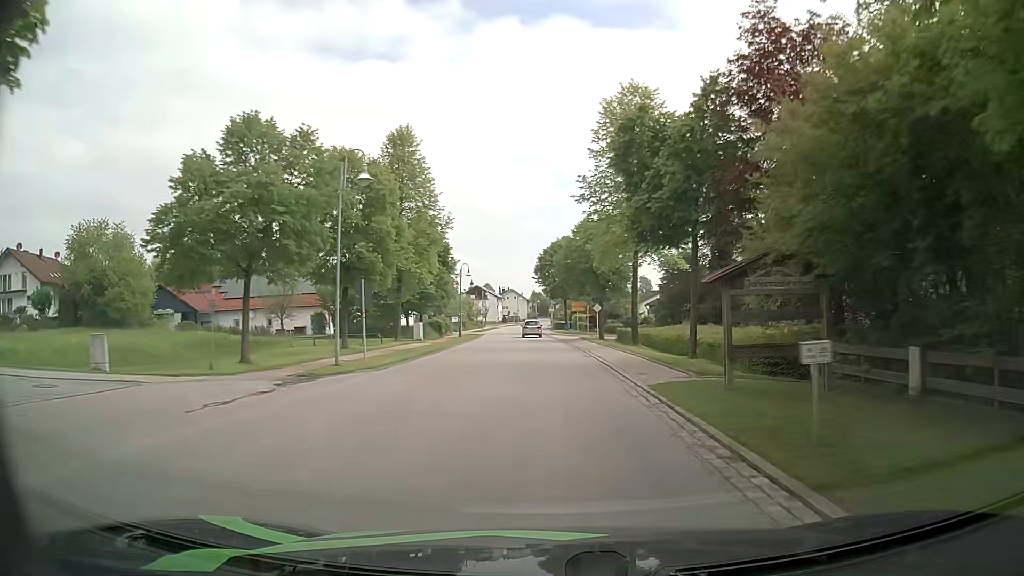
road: secondary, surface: asphalt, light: Day
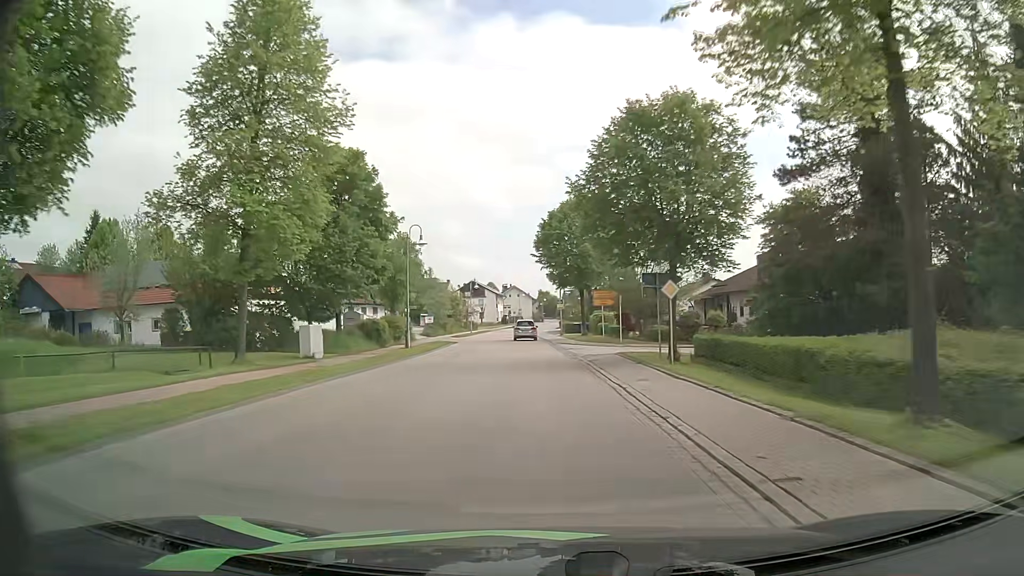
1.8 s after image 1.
(+0.1, +26.3) m; -1°
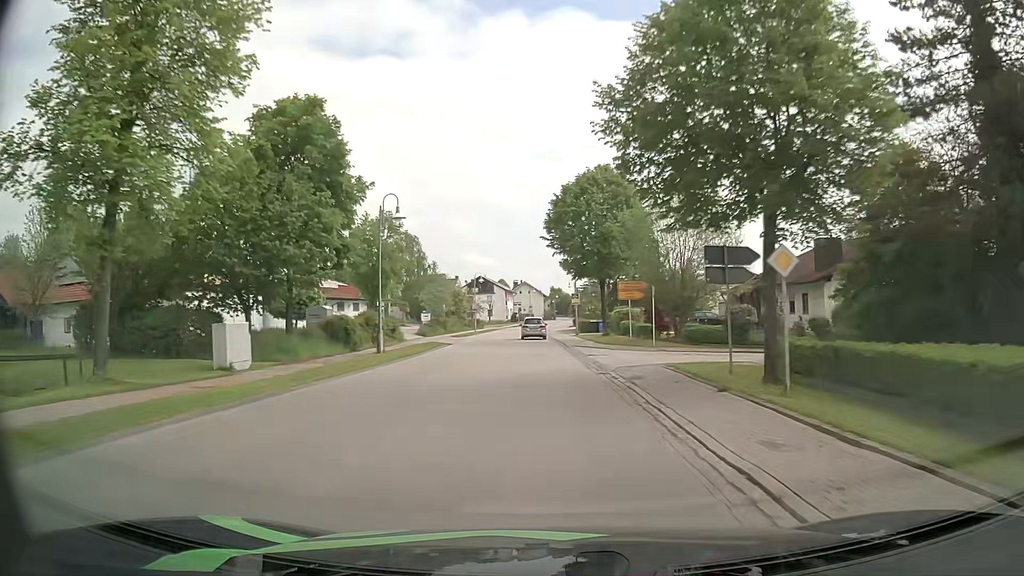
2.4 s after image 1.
(0.0, +8.8) m; 0°
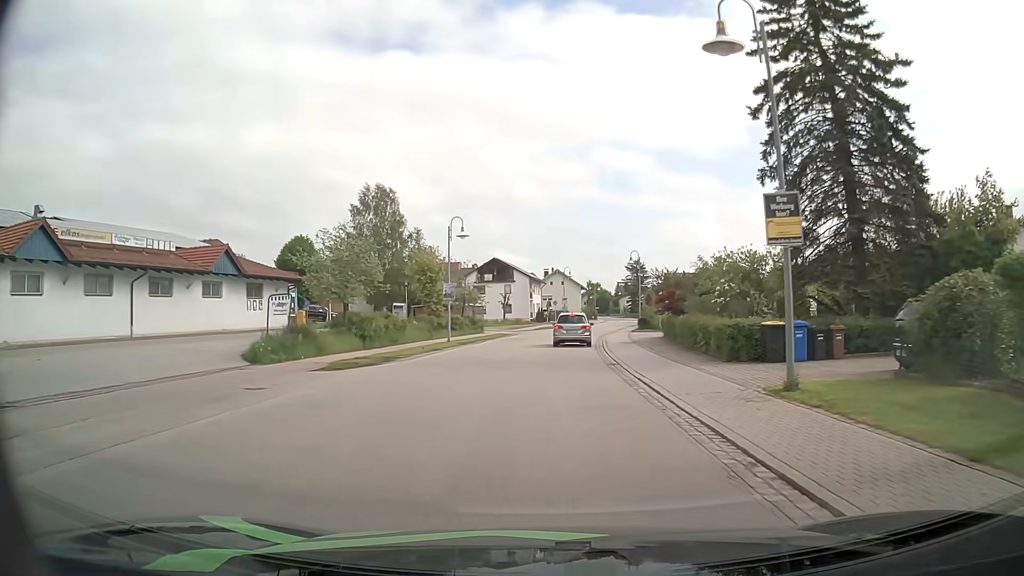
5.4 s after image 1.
(-1.4, +41.1) m; -3°
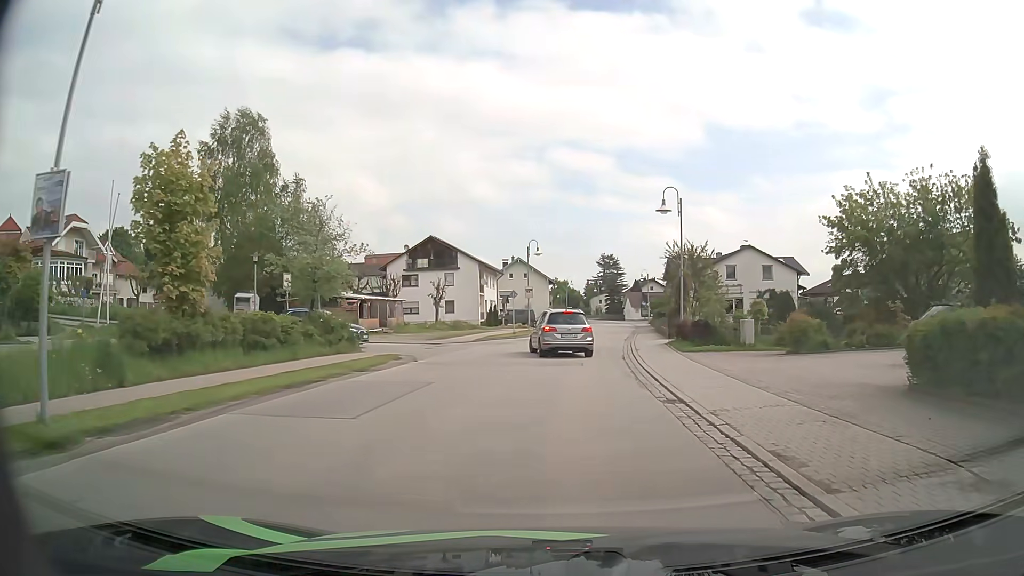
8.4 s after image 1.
(+0.5, +29.6) m; +3°
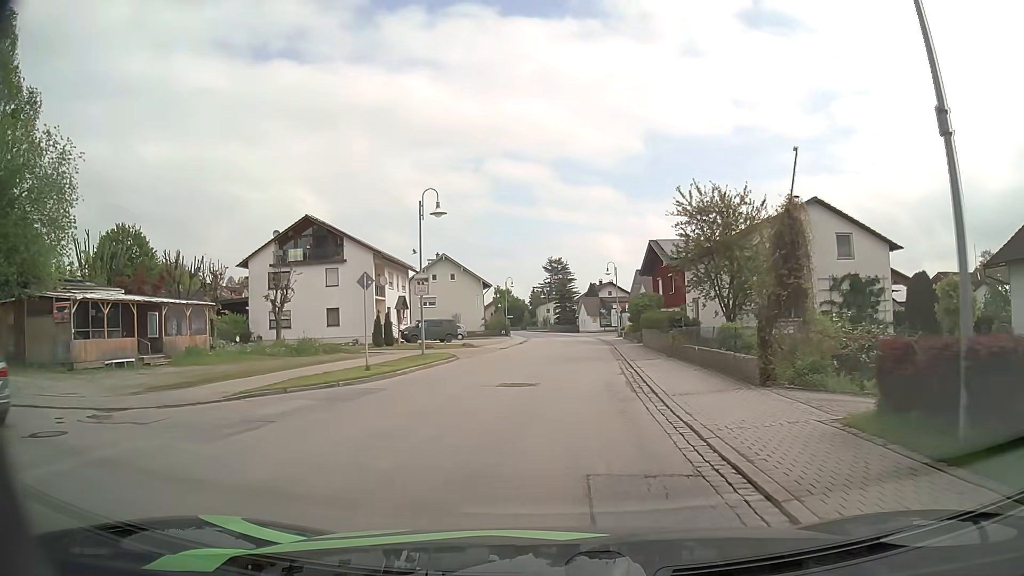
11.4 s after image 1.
(+1.4, +24.6) m; +5°
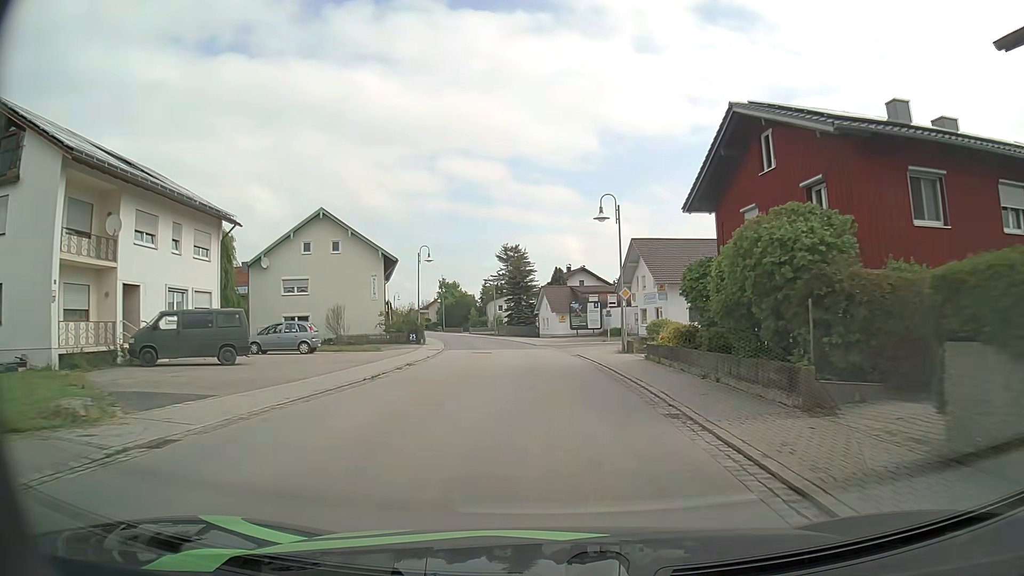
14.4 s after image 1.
(+0.8, +33.7) m; +3°
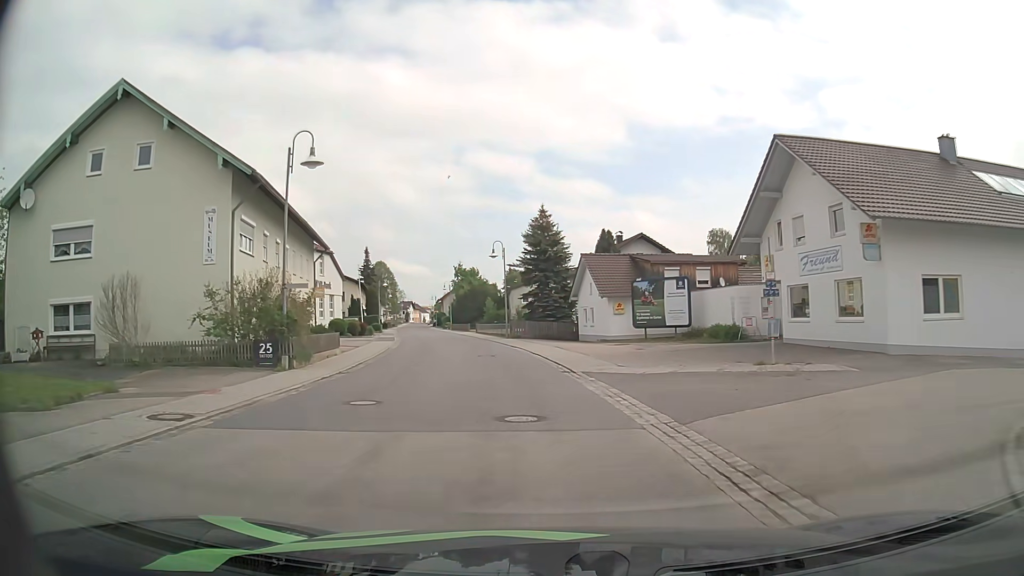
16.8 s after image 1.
(-0.6, +30.5) m; -3°
(0, +10) (-1, +20) (-2, +30) (-4, +40) (-6, +50) (-8, +59) (-10, +69) (-13, +79) (-15, +89) (-17, +98) m
